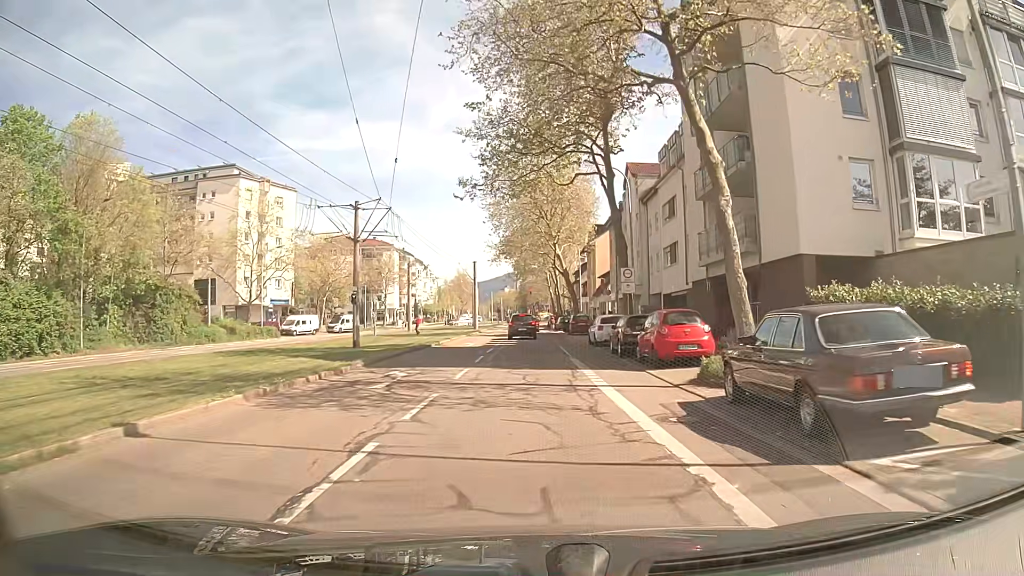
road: tertiary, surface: asphalt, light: Day
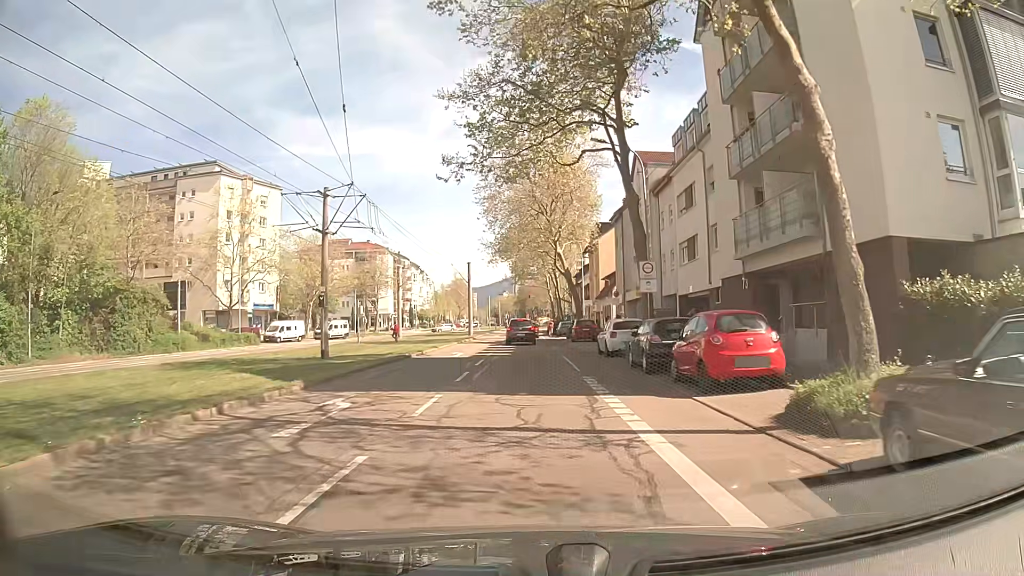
(0.0, +5.1) m; 0°
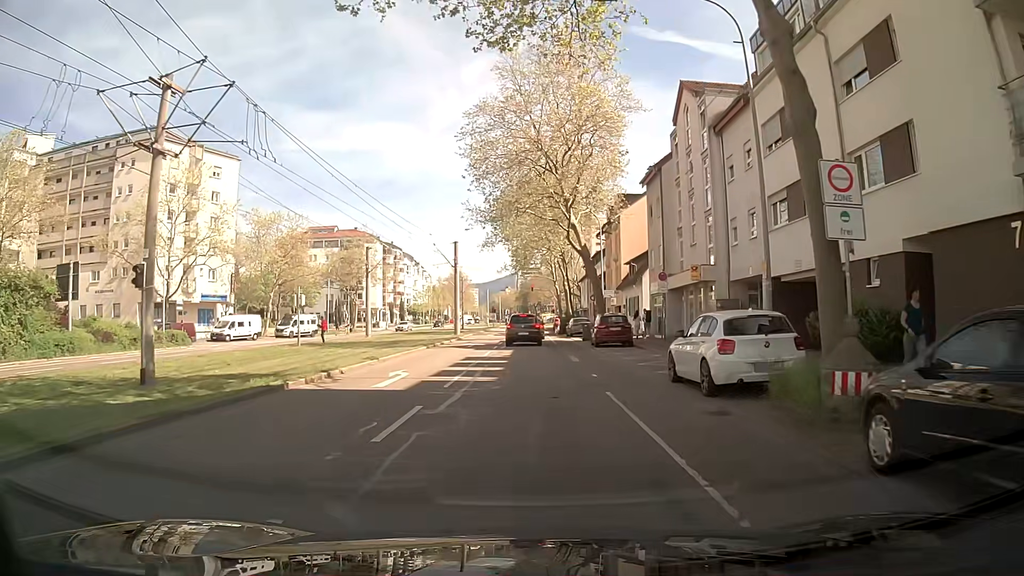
(0.0, +14.3) m; -1°
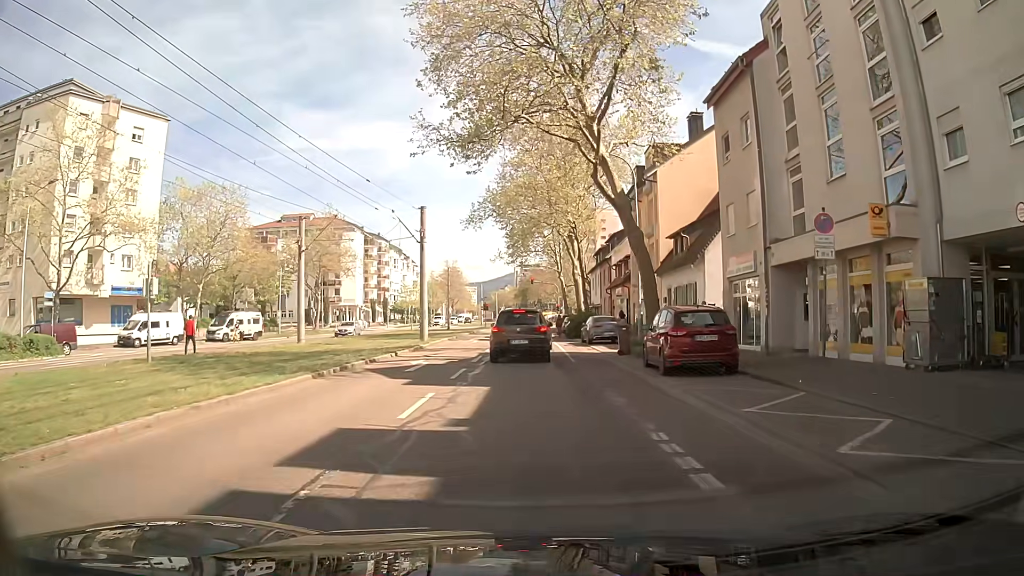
(+0.2, +16.2) m; +1°
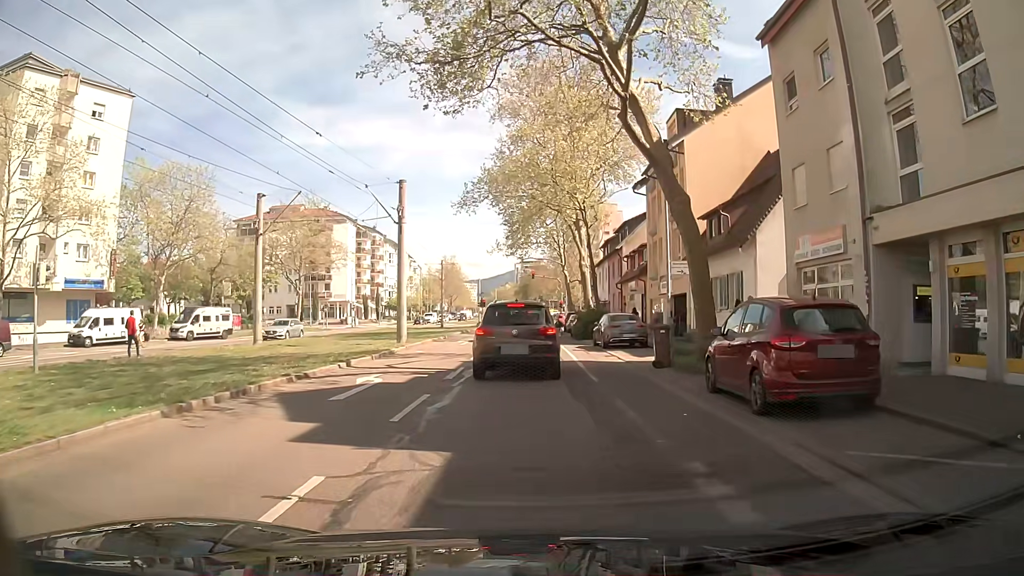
(0.0, +6.4) m; 0°
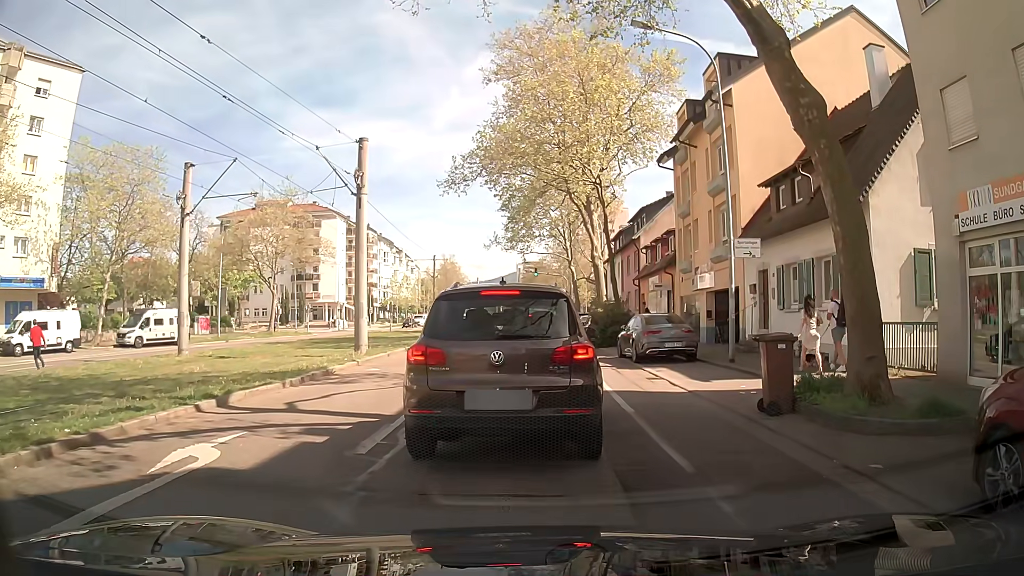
(0.0, +7.4) m; +1°
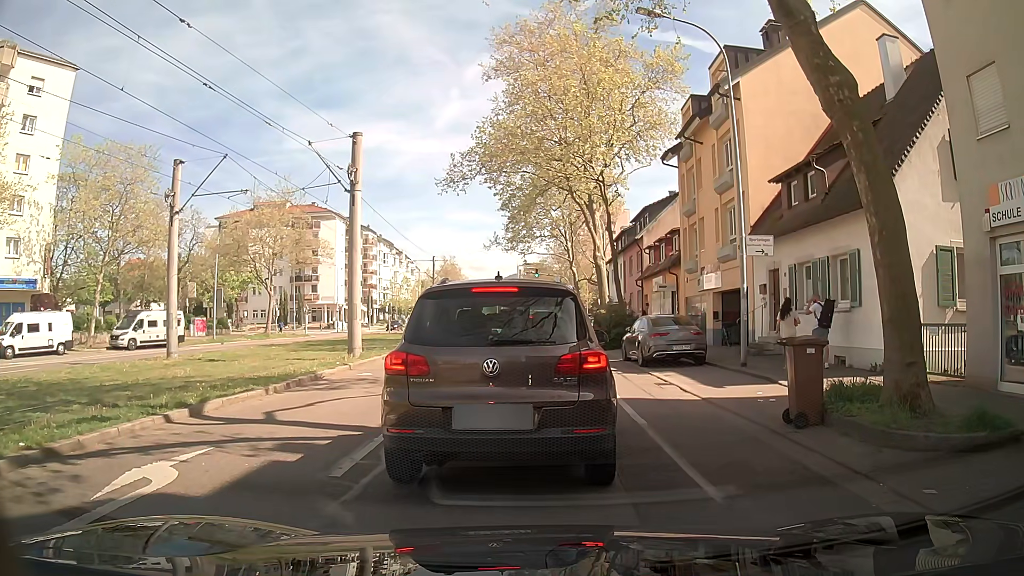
(0.0, +0.9) m; 0°
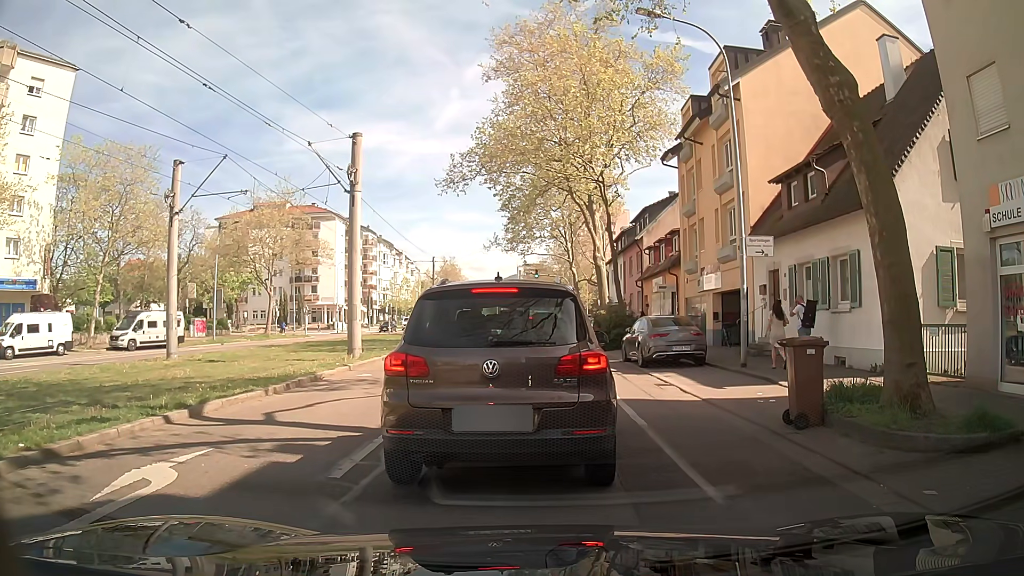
(0.0, +0.1) m; 0°
